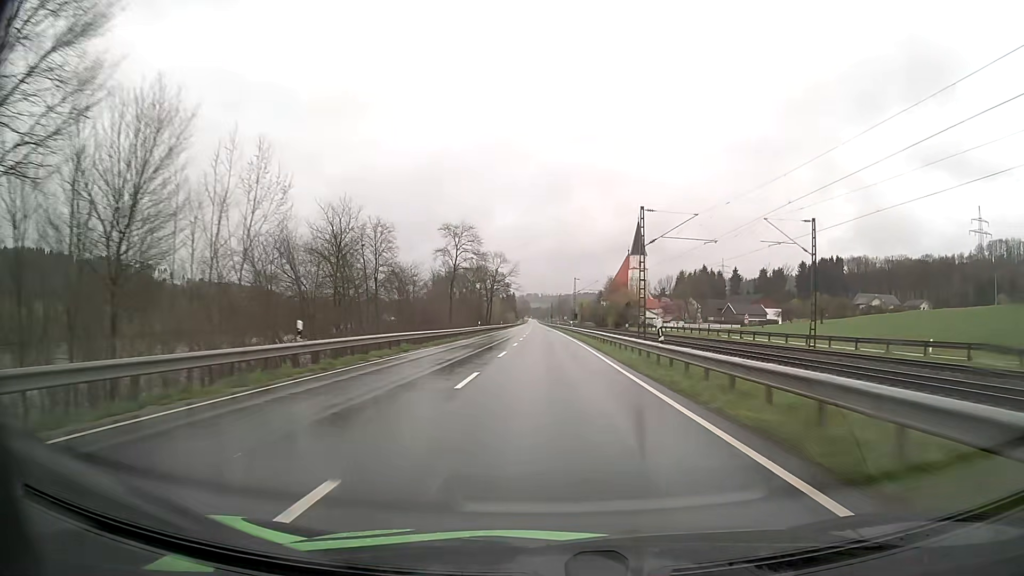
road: primary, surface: asphalt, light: Day
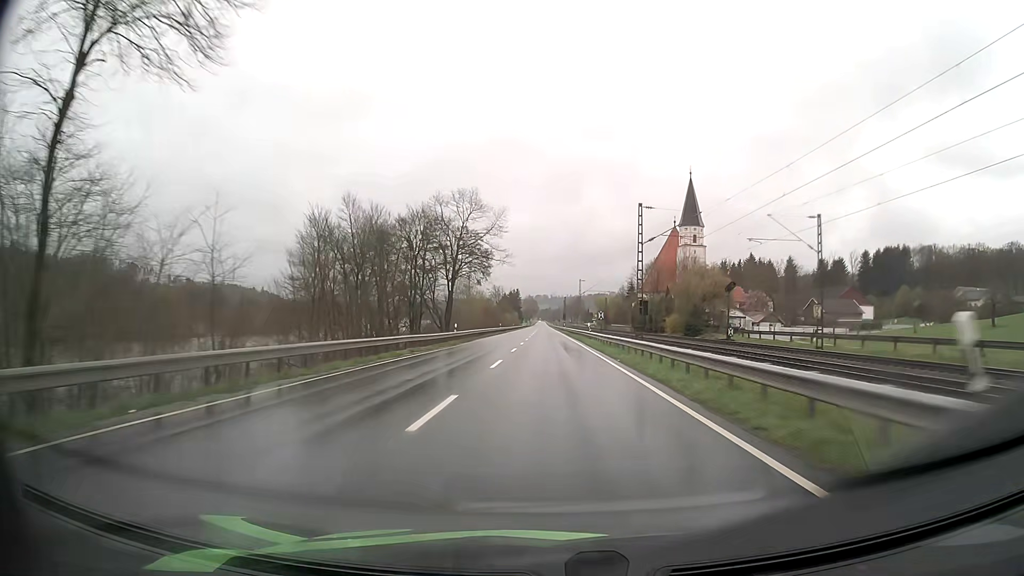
(-0.5, +65.8) m; -1°
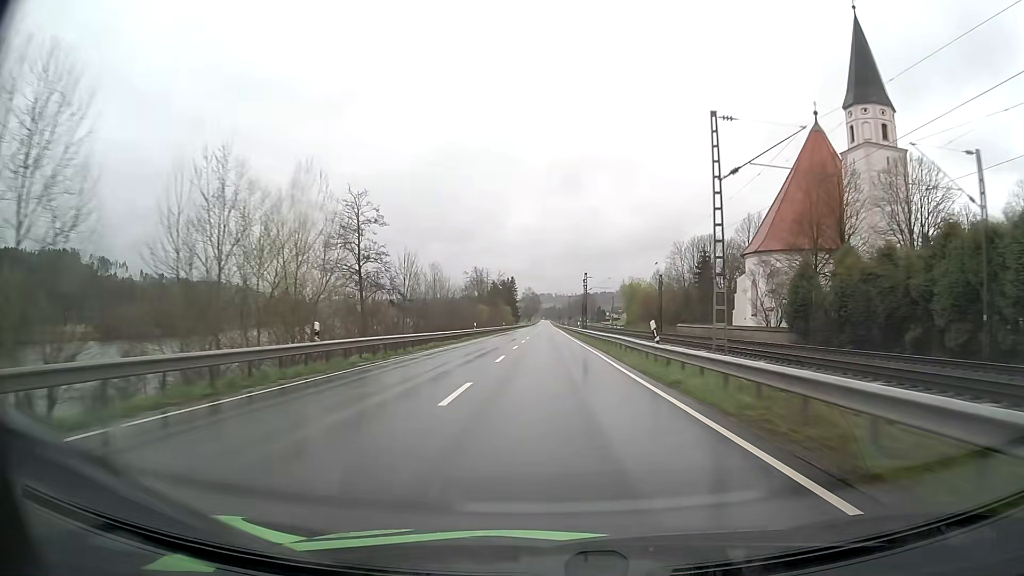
(-0.3, +82.3) m; 0°
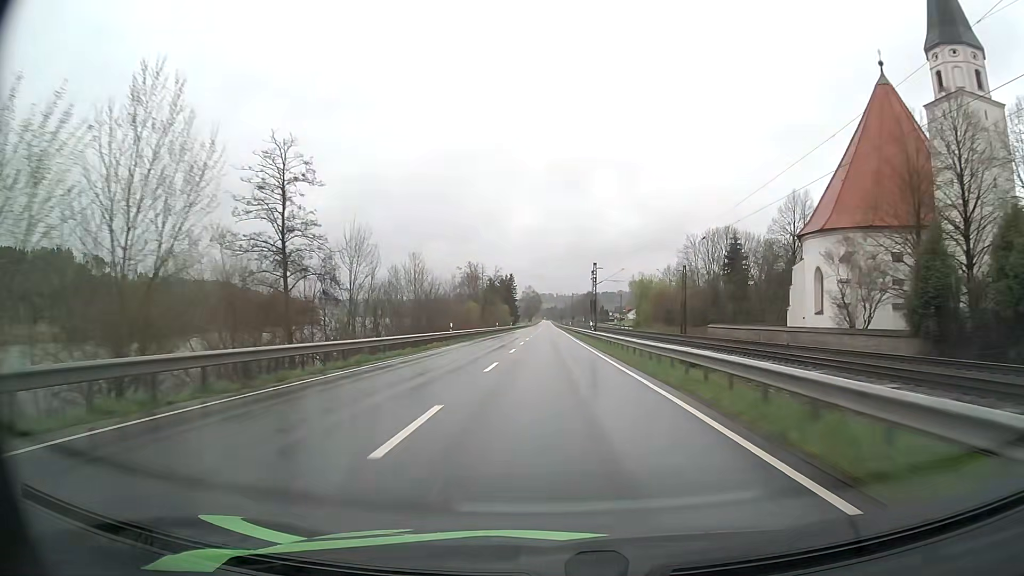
(0.0, +16.5) m; 0°
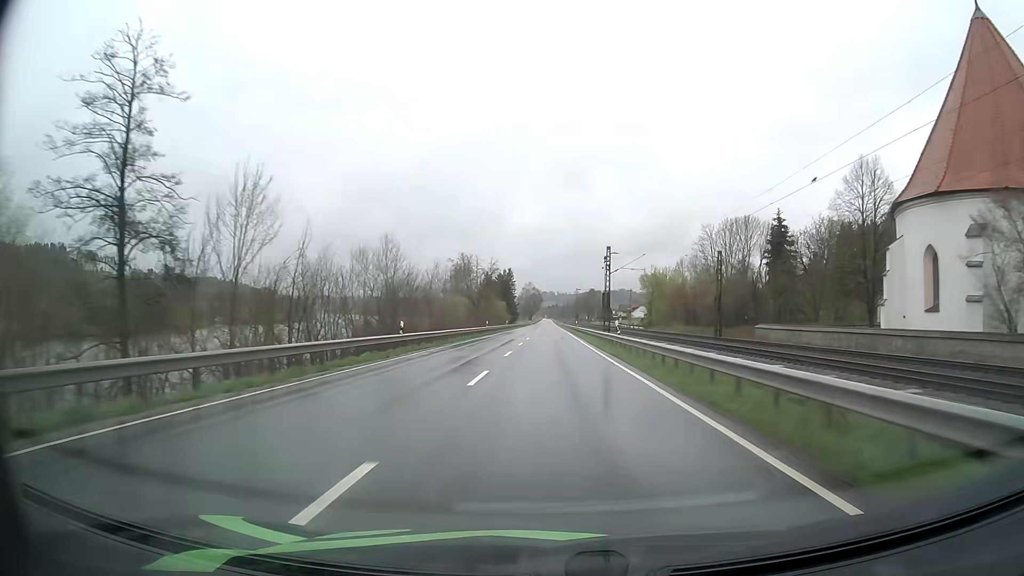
(0.0, +16.5) m; 0°
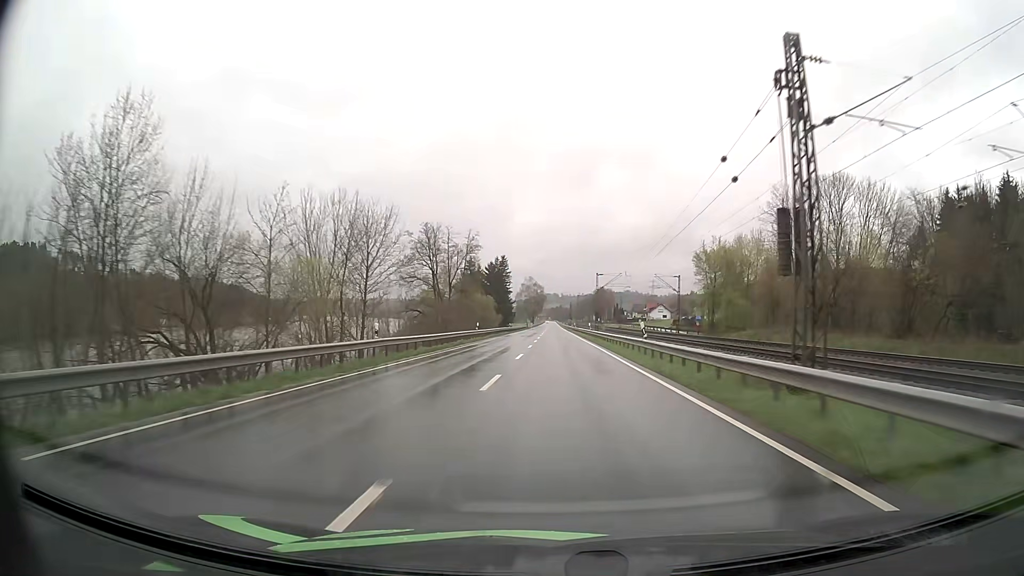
(-0.2, +49.4) m; 0°
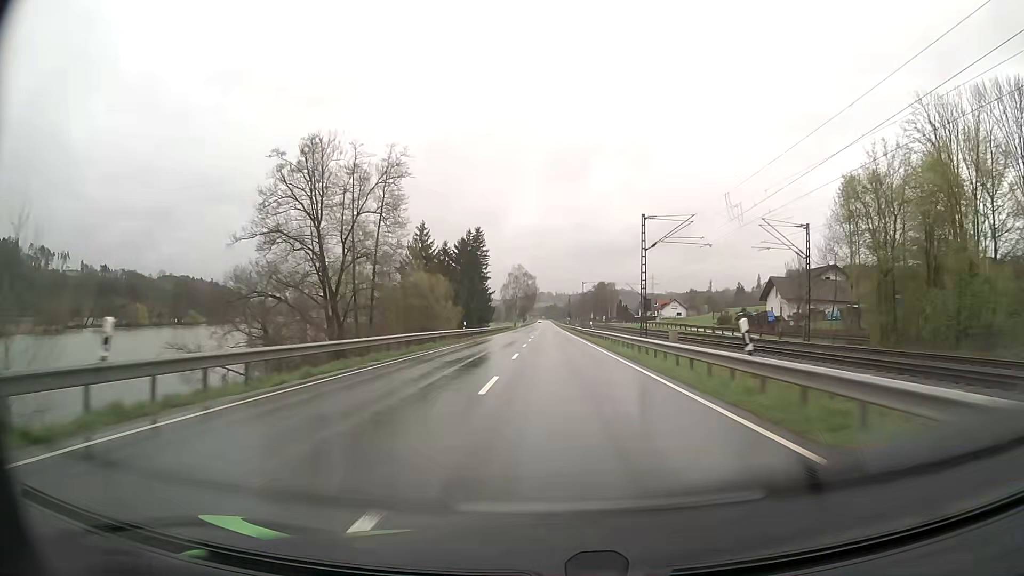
(+0.3, +49.4) m; +1°
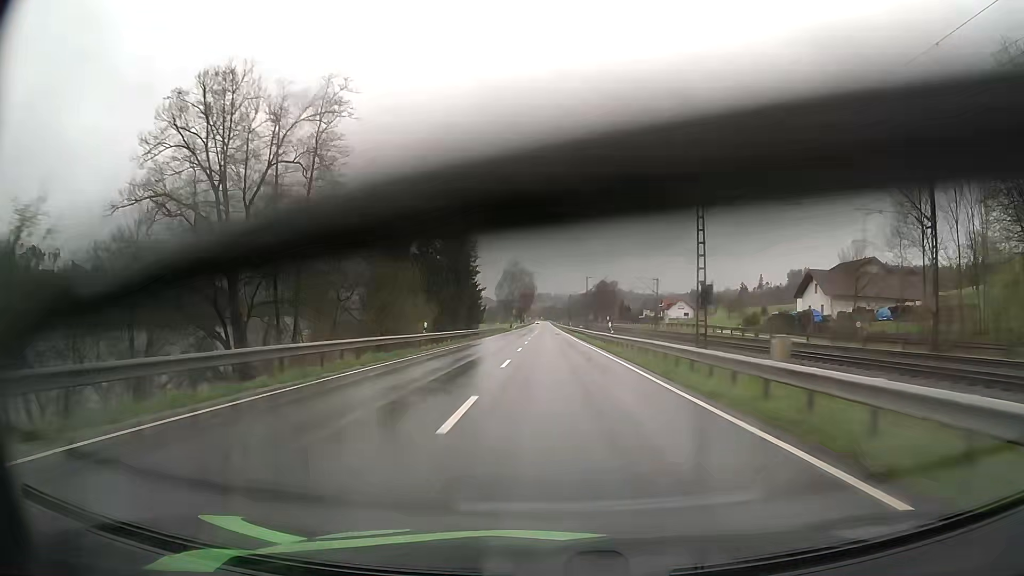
(0.0, +16.5) m; 0°
(0, +10) (0, +20) (0, +30) (0, +40) (0, +50) (0, +60) (0, +70) (0, +80) (0, +90) (0, +100) m
